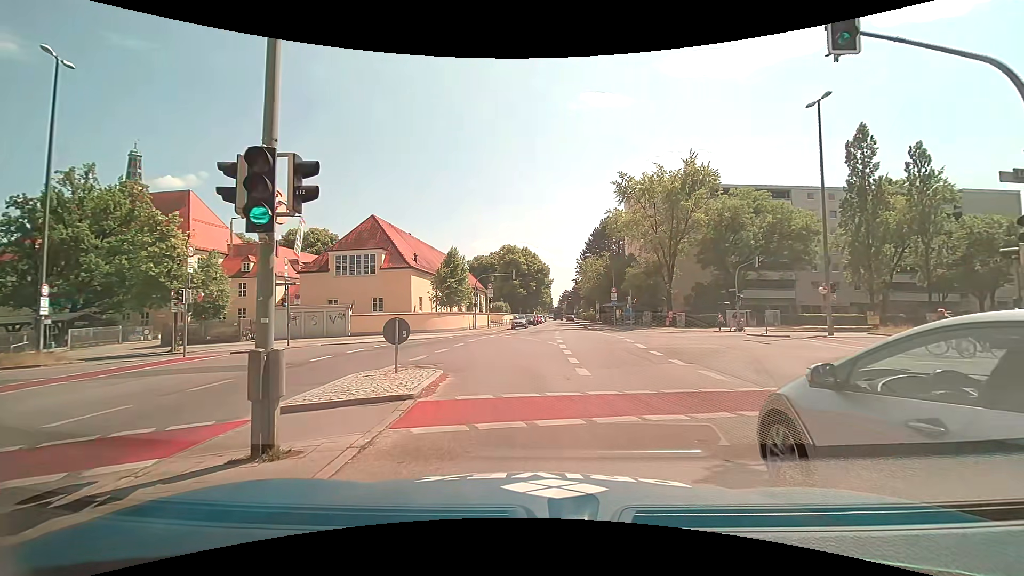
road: secondary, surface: asphalt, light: Day
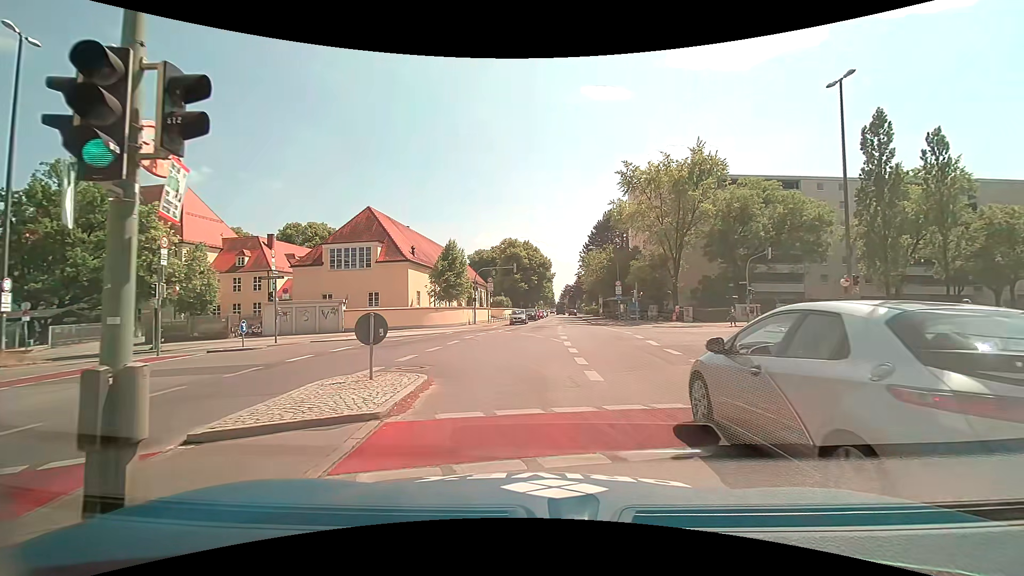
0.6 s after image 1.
(0.0, +1.9) m; -2°
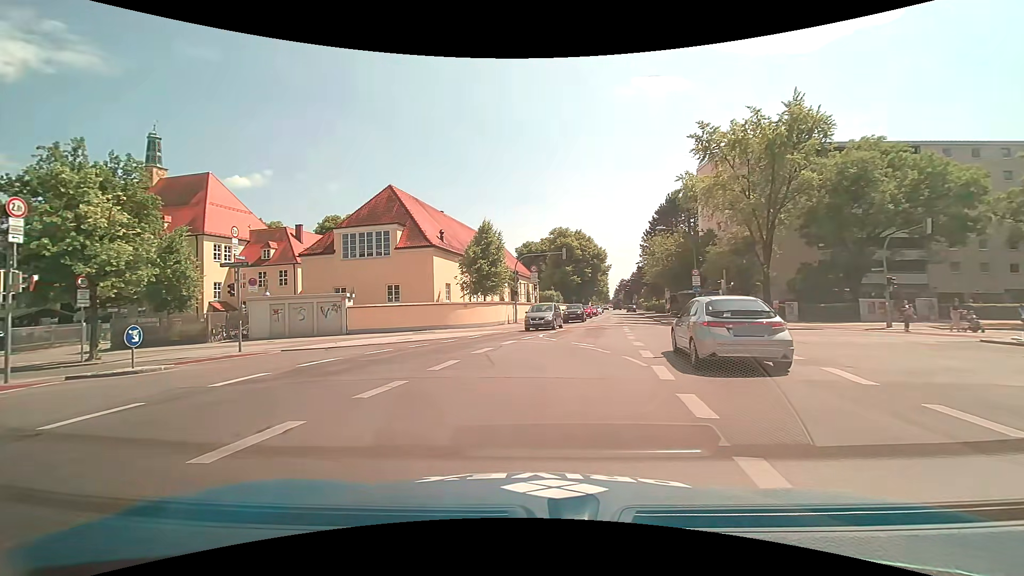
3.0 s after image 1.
(+0.3, +9.4) m; -4°
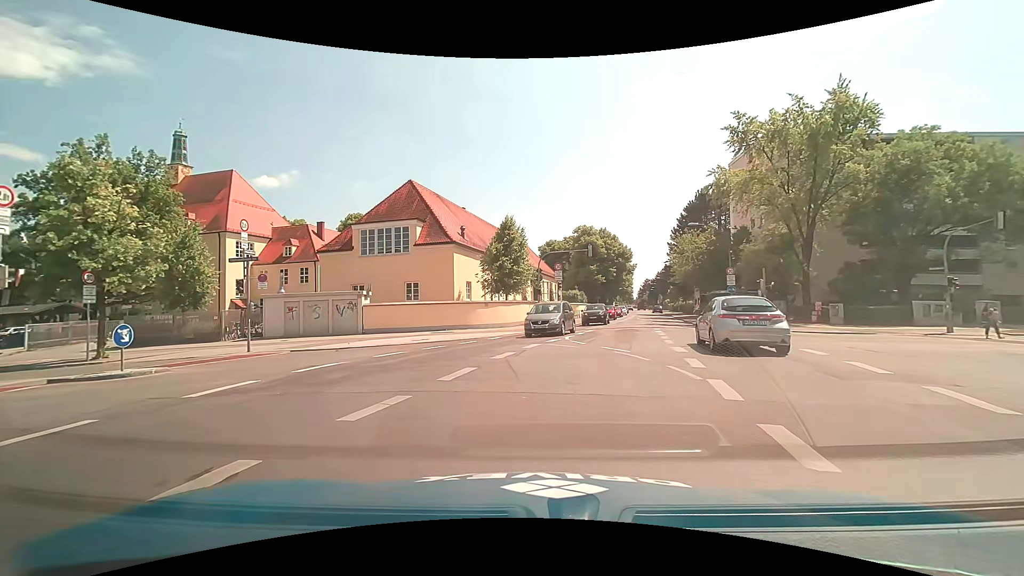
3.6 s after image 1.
(0.0, +1.6) m; -4°
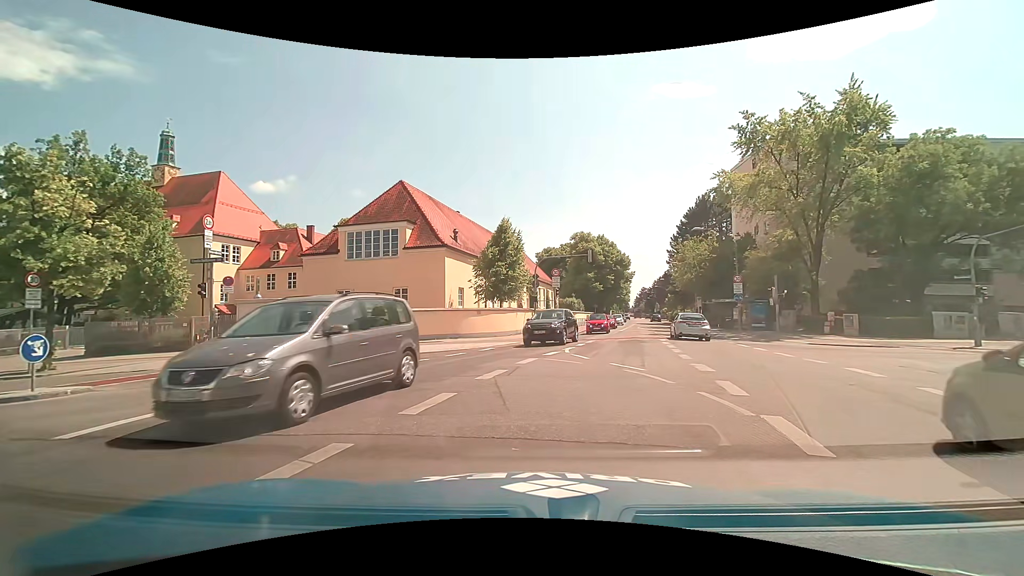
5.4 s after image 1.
(+0.1, +2.1) m; +2°
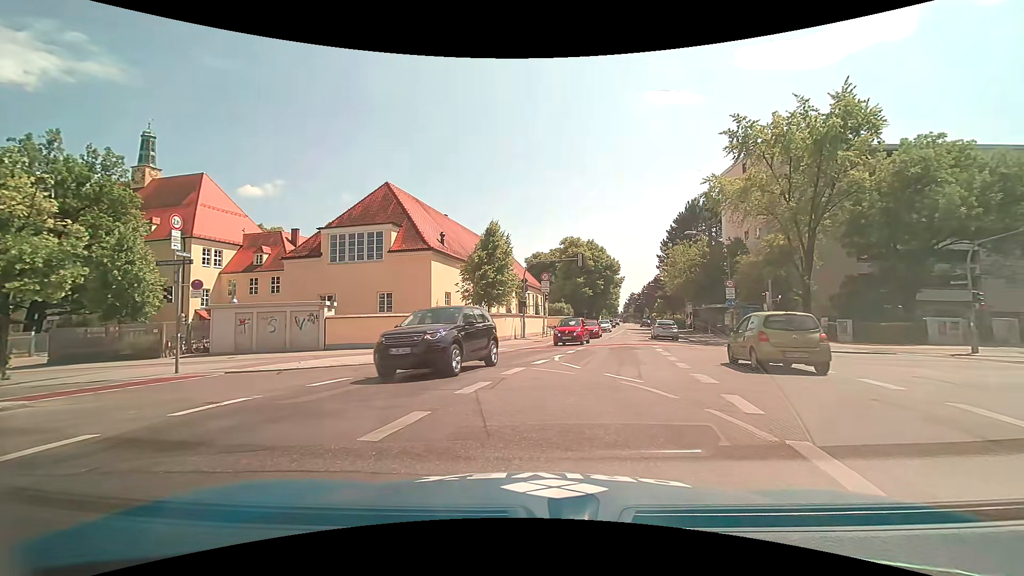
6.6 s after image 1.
(0.0, +1.0) m; 0°
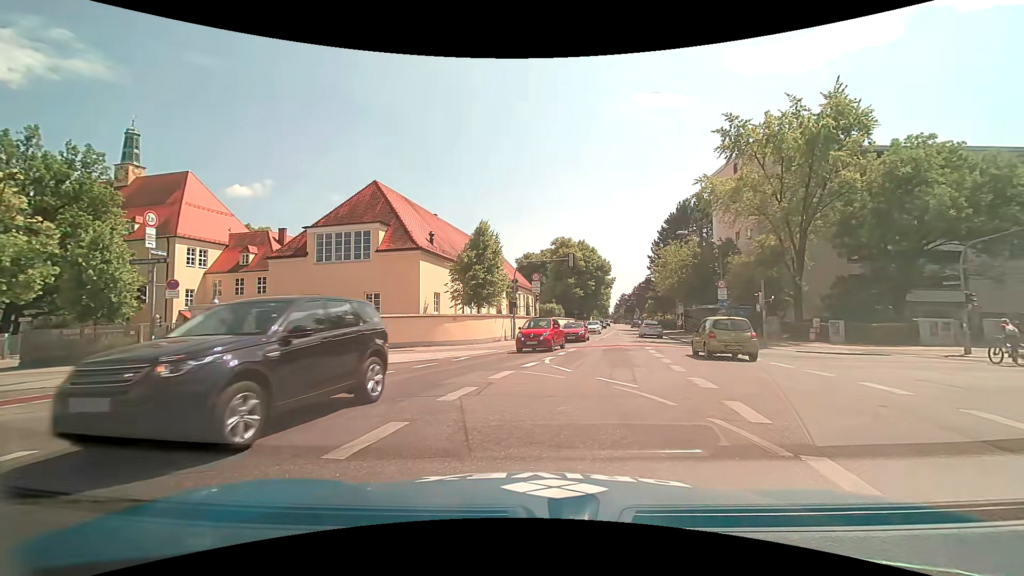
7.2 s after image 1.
(0.0, +0.6) m; 0°
